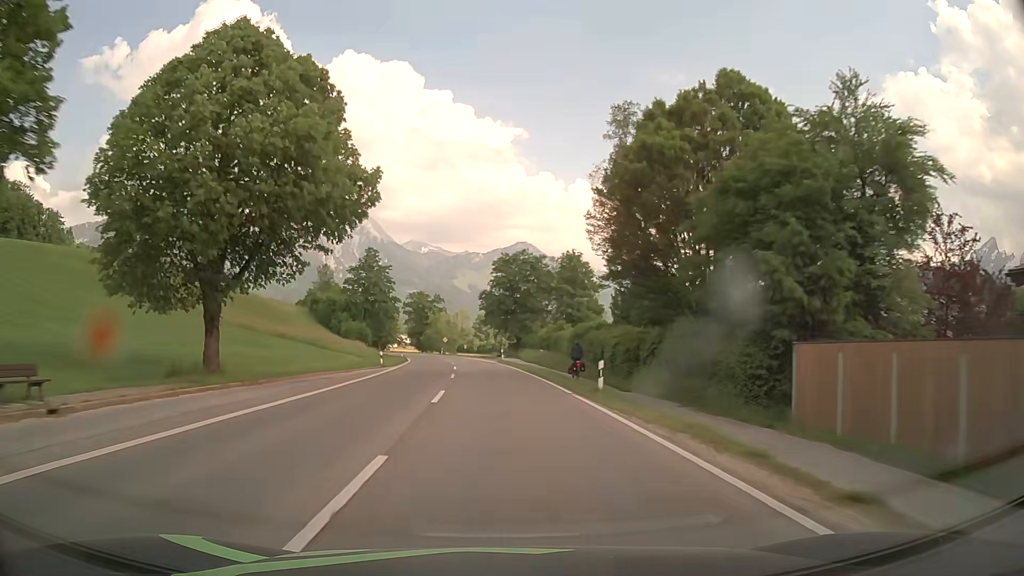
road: secondary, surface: asphalt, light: Day
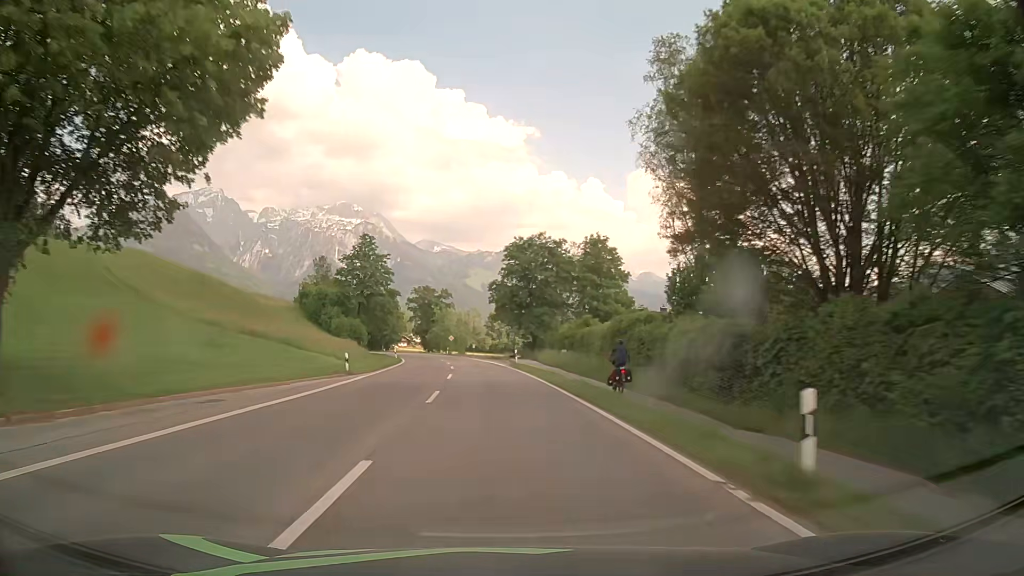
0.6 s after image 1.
(-0.1, +12.4) m; -1°
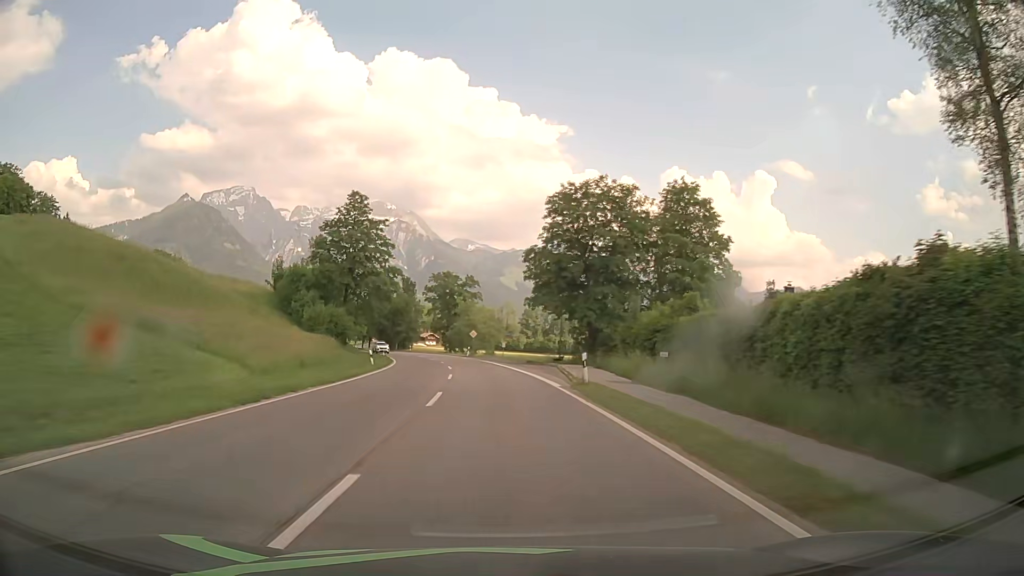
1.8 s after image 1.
(-0.7, +24.9) m; -3°
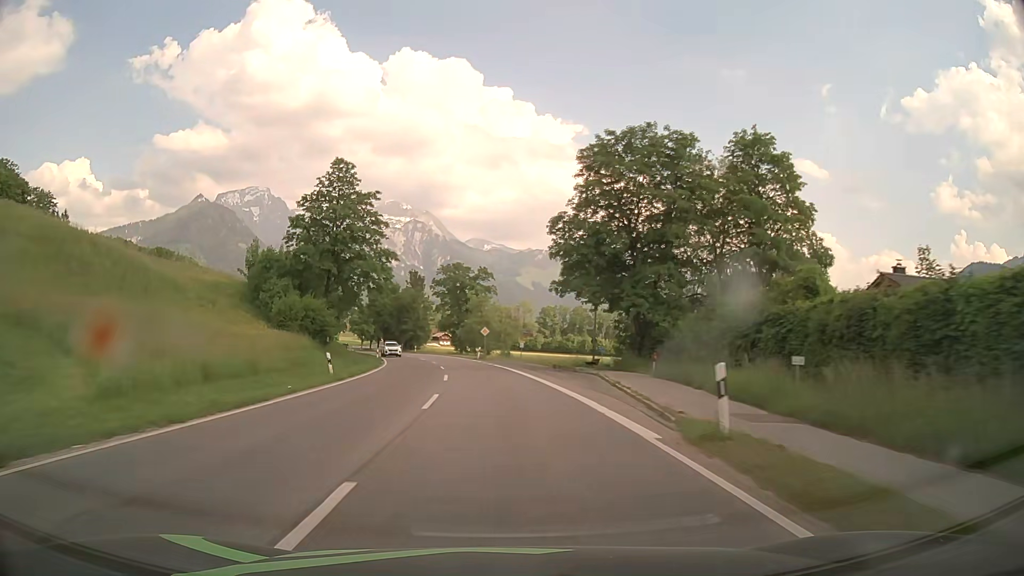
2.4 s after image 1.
(-0.2, +12.5) m; -2°
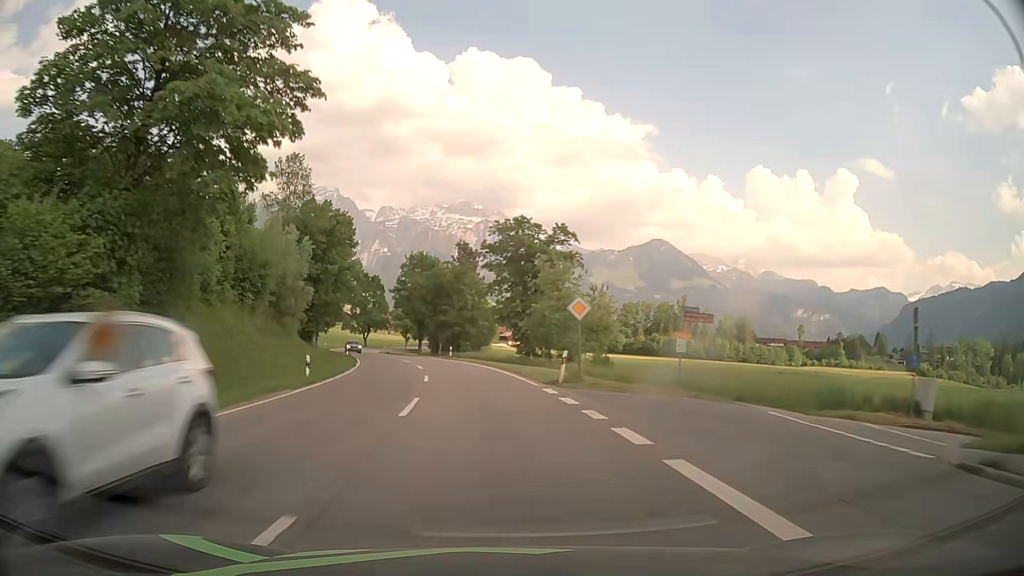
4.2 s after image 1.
(-1.6, +37.5) m; -6°
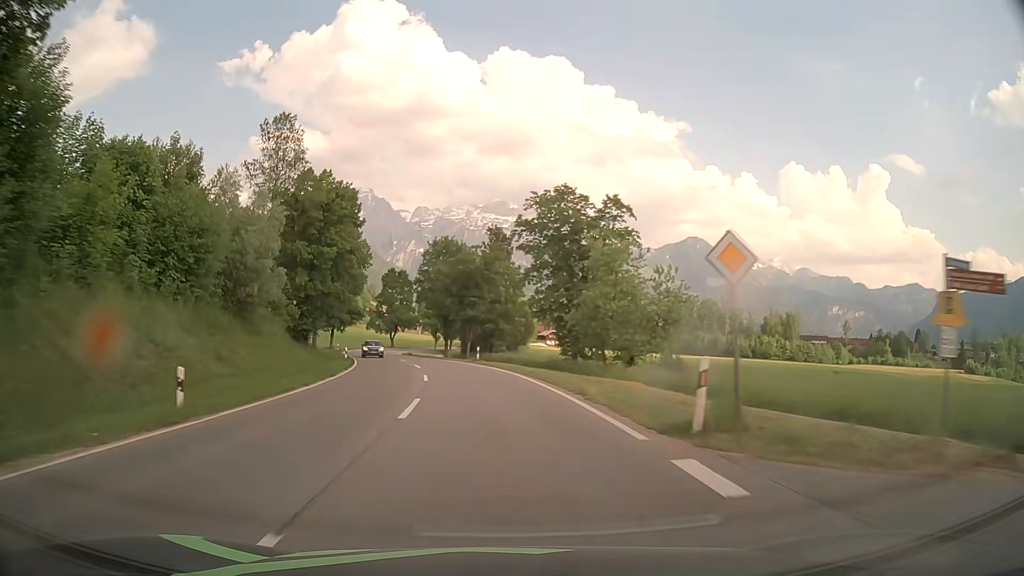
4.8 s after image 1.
(-0.2, +12.5) m; -3°
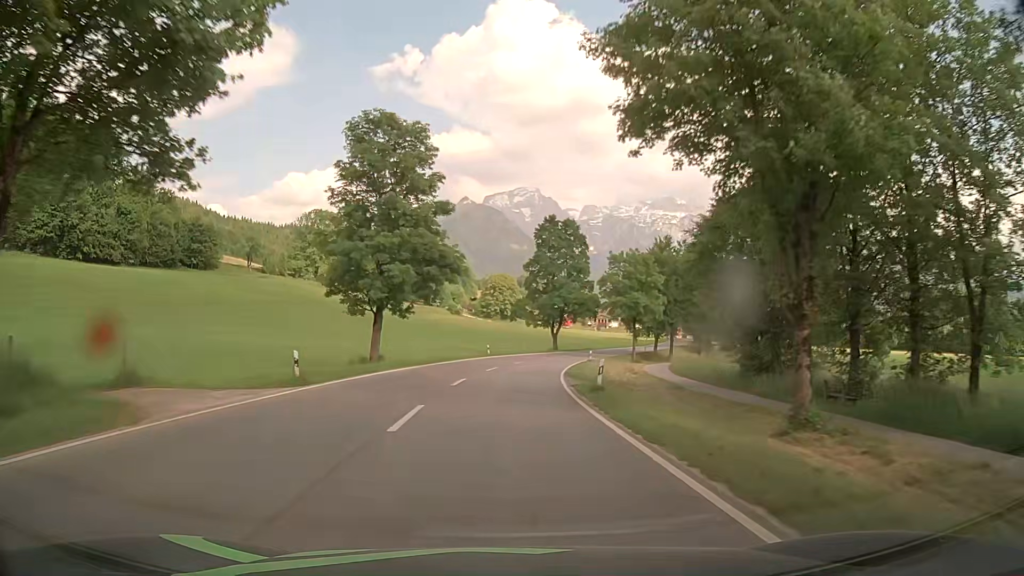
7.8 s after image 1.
(-9.2, +61.6) m; -15°
